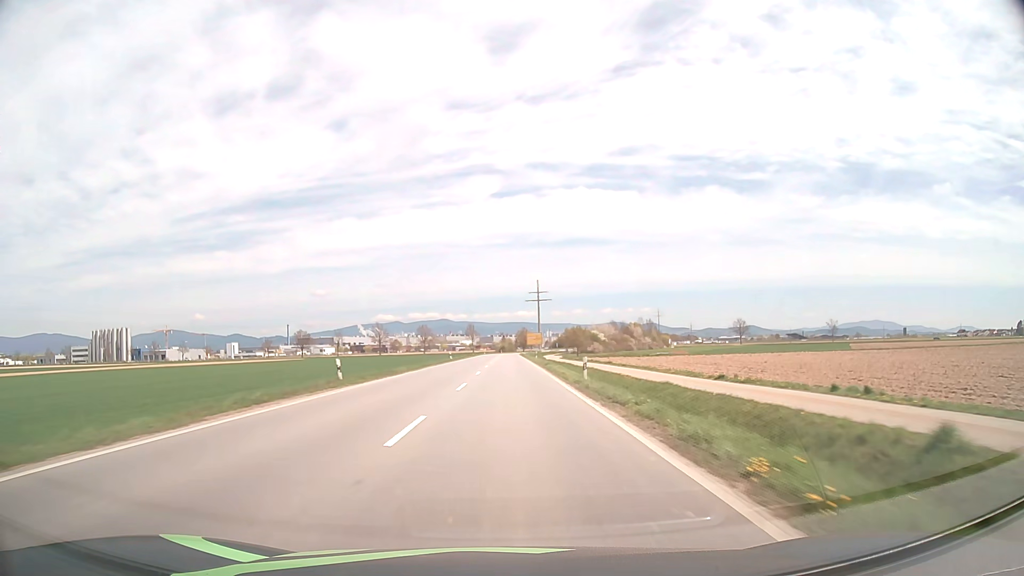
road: tertiary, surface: asphalt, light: Day
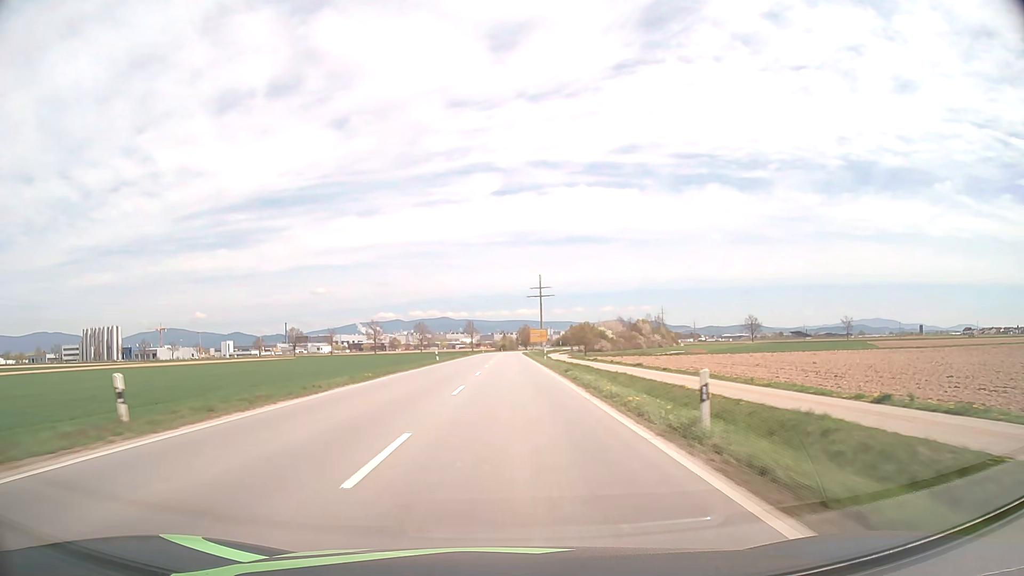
(0.0, +14.9) m; 0°
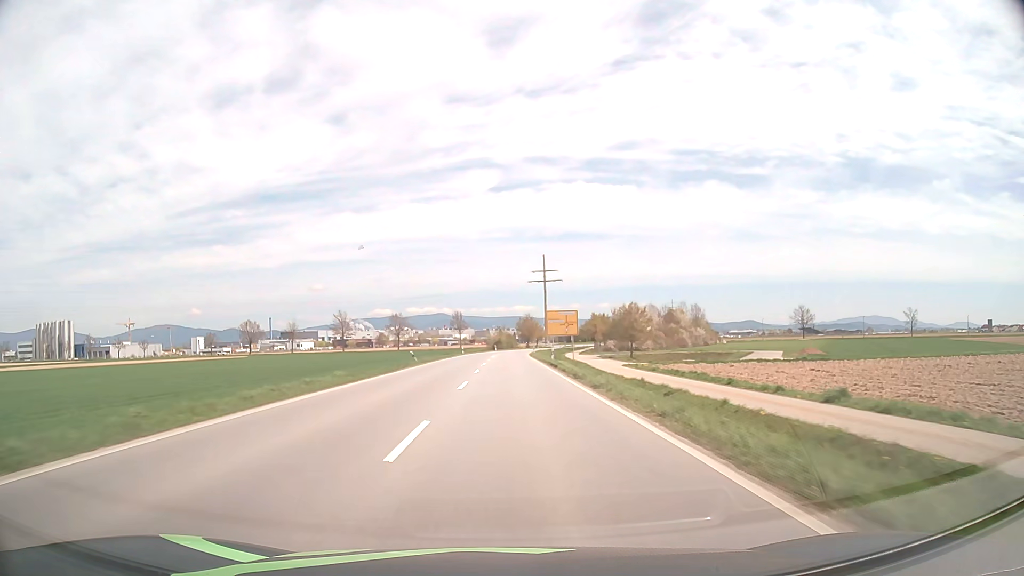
(+0.1, +58.8) m; 0°
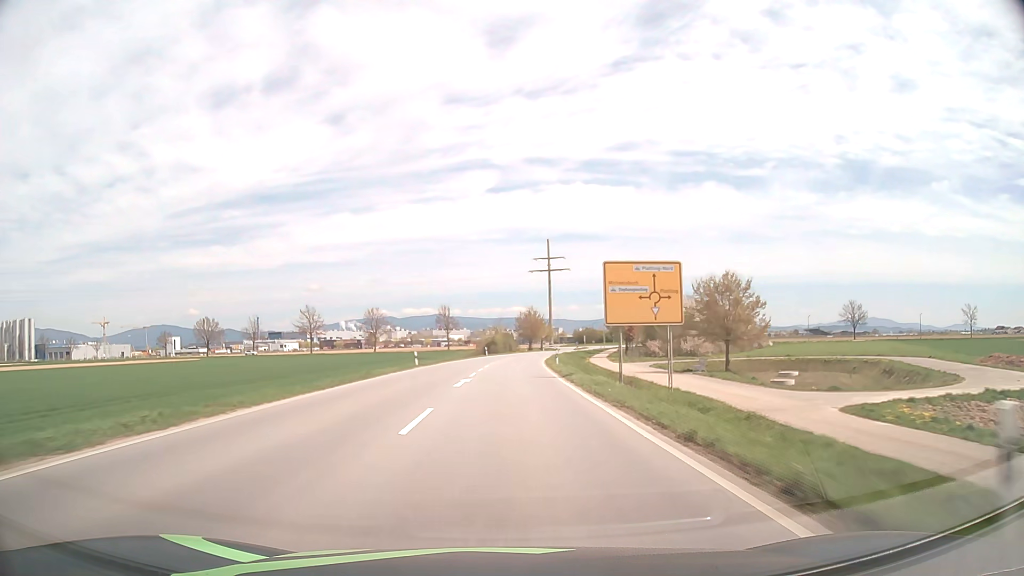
(+0.1, +41.8) m; 0°
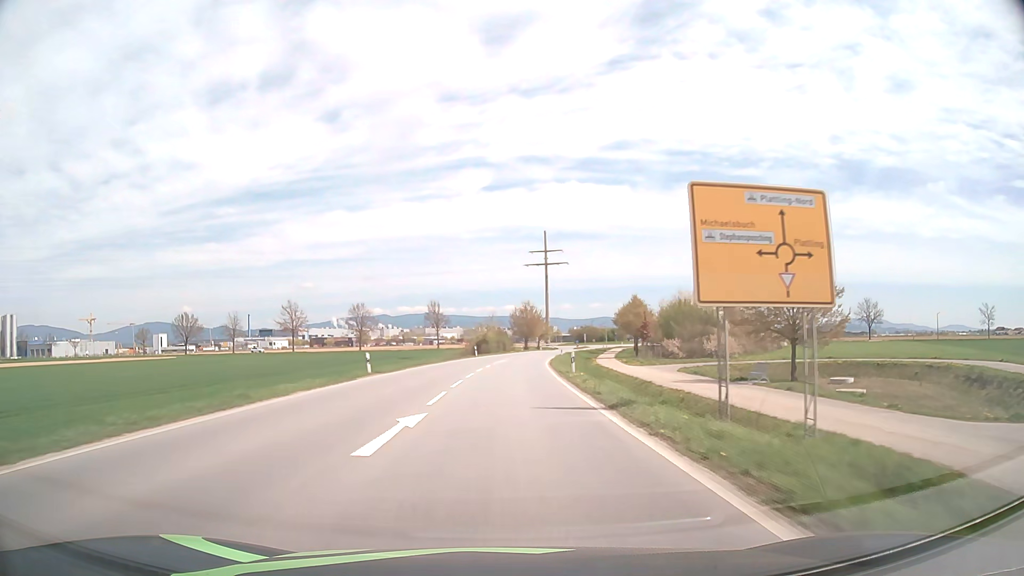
(0.0, +13.5) m; 0°
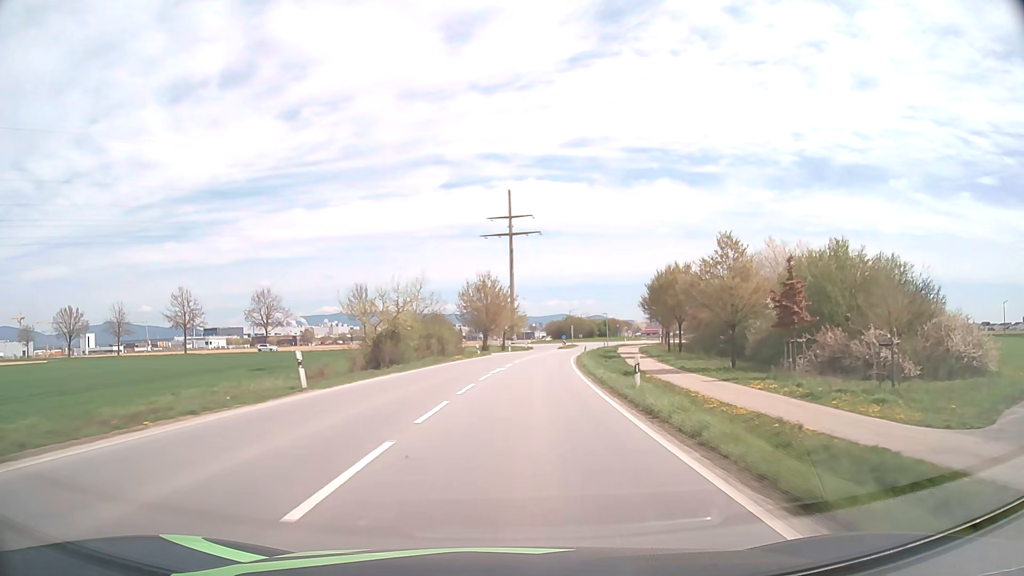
(+1.2, +51.5) m; +4°
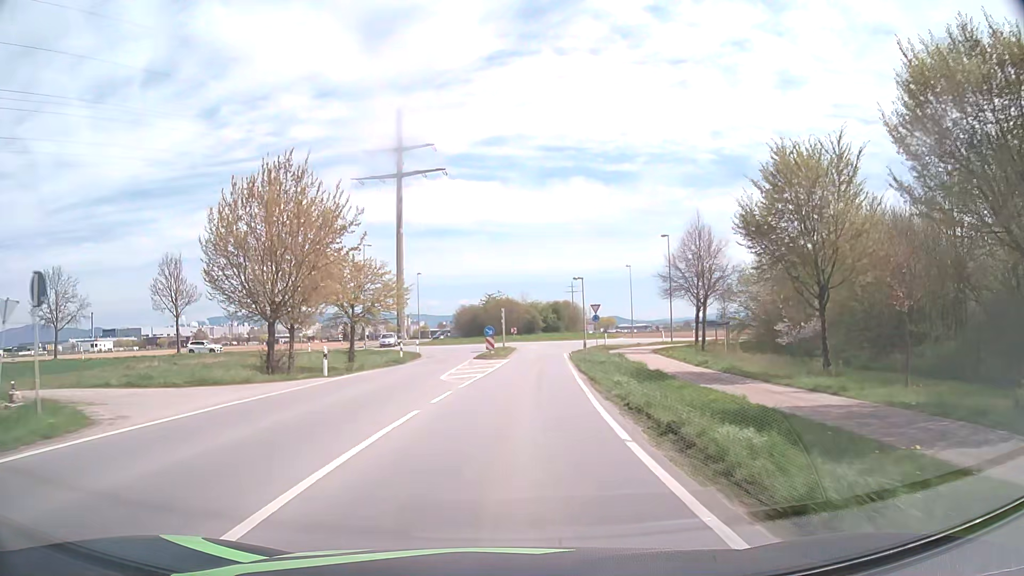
(+3.7, +53.4) m; +8°
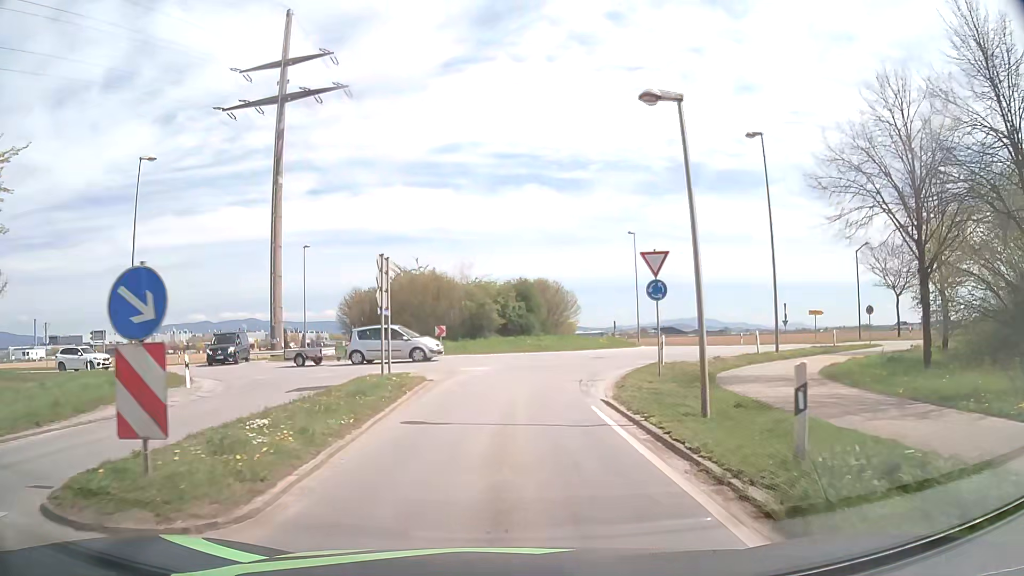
(+1.5, +33.8) m; +4°
(0, +10) (+1, +20) (+5, +29) (+10, +38) (+11, +48) (+7, +57) (+3, +66) (0, +75) (-1, +85) (-2, +95) m
